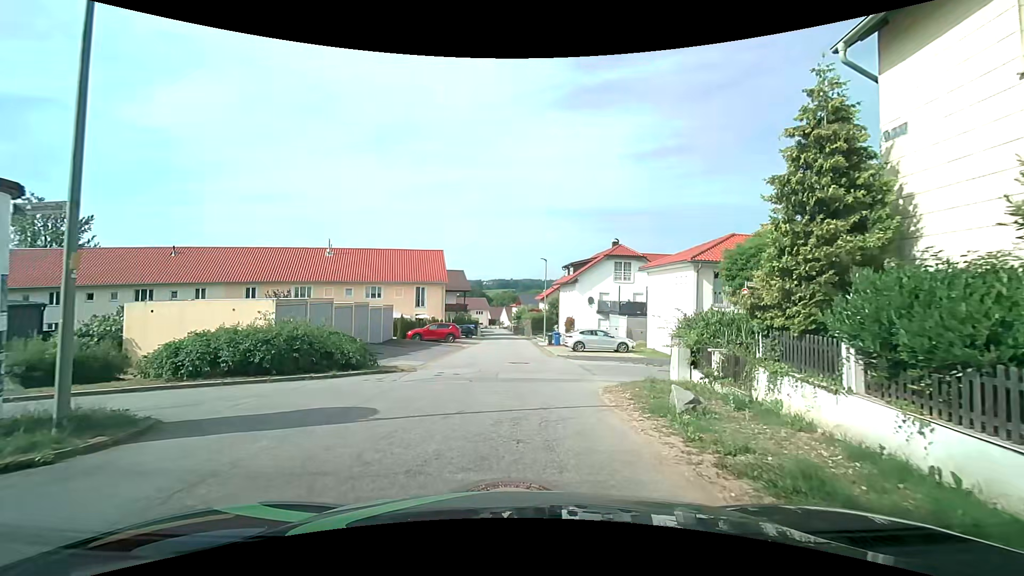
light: Day
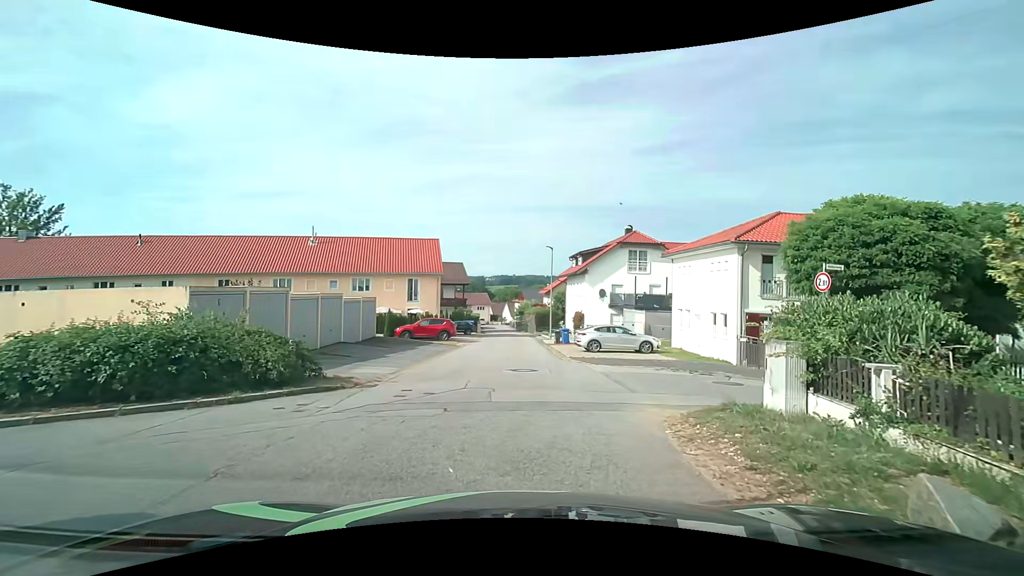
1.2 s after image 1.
(0.0, +4.8) m; 0°
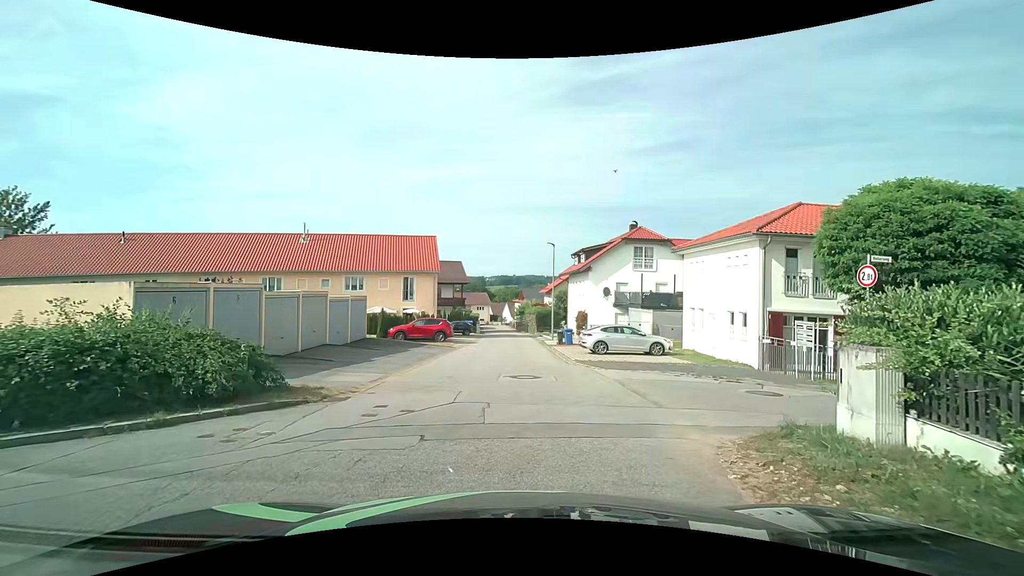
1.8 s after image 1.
(0.0, +1.8) m; 0°
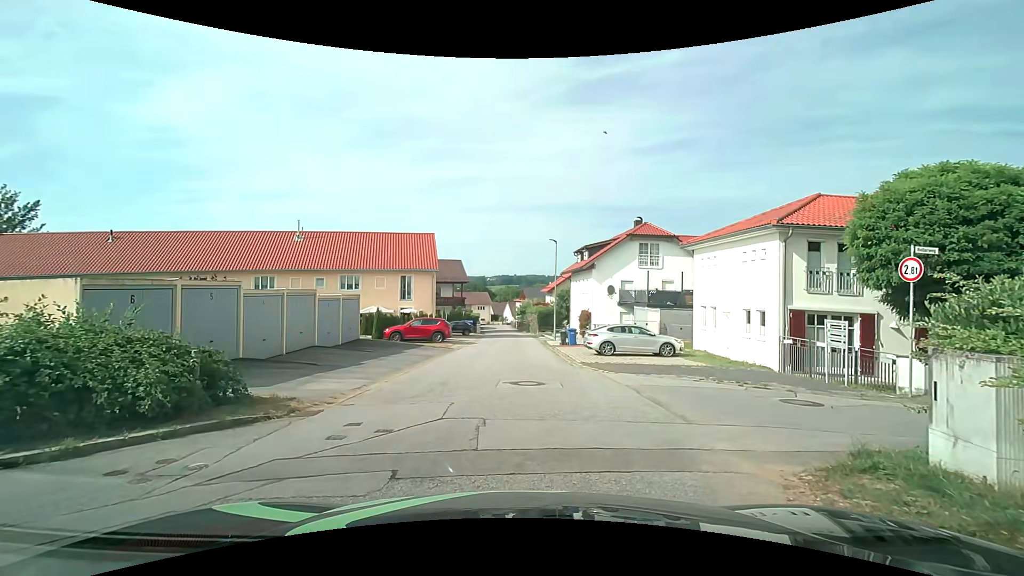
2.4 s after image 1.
(0.0, +1.3) m; +1°
